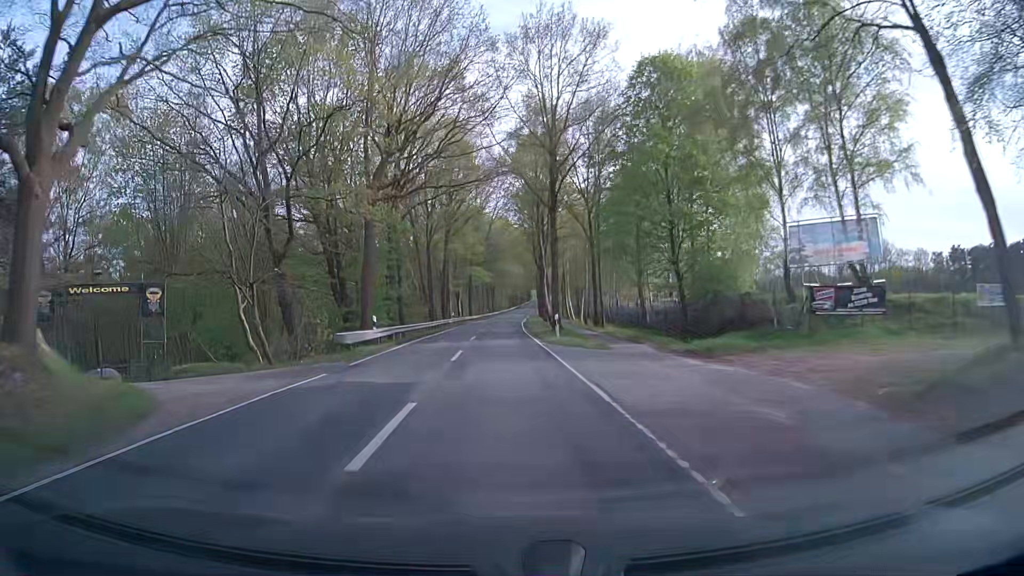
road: secondary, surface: asphalt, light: Day
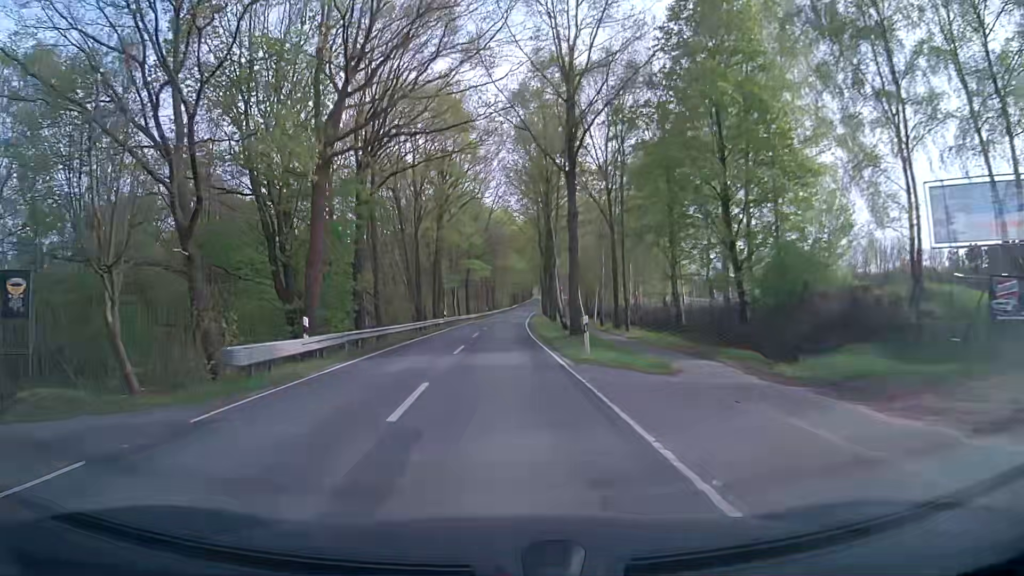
(0.0, +9.7) m; +1°
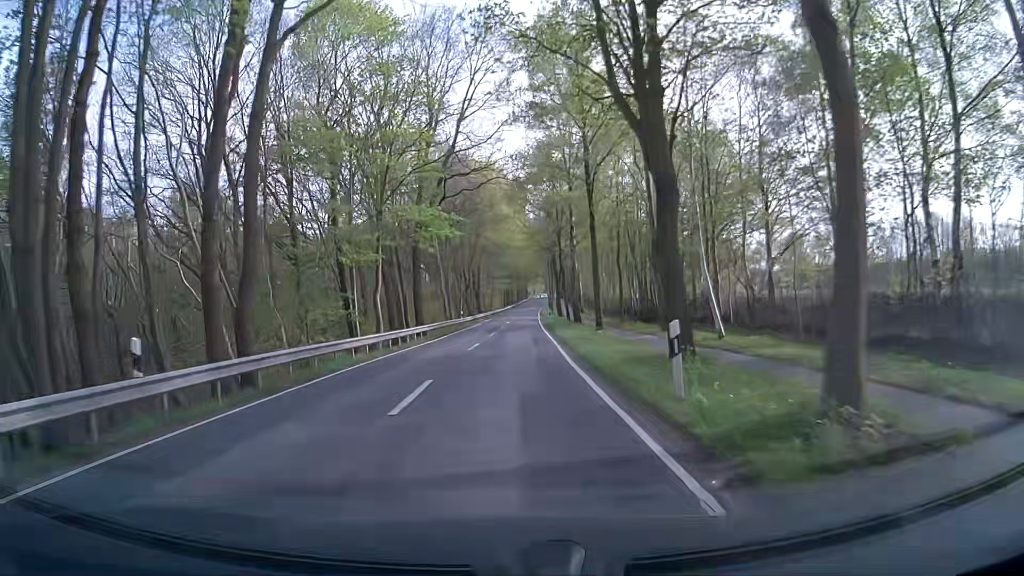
(-0.1, +46.4) m; +1°
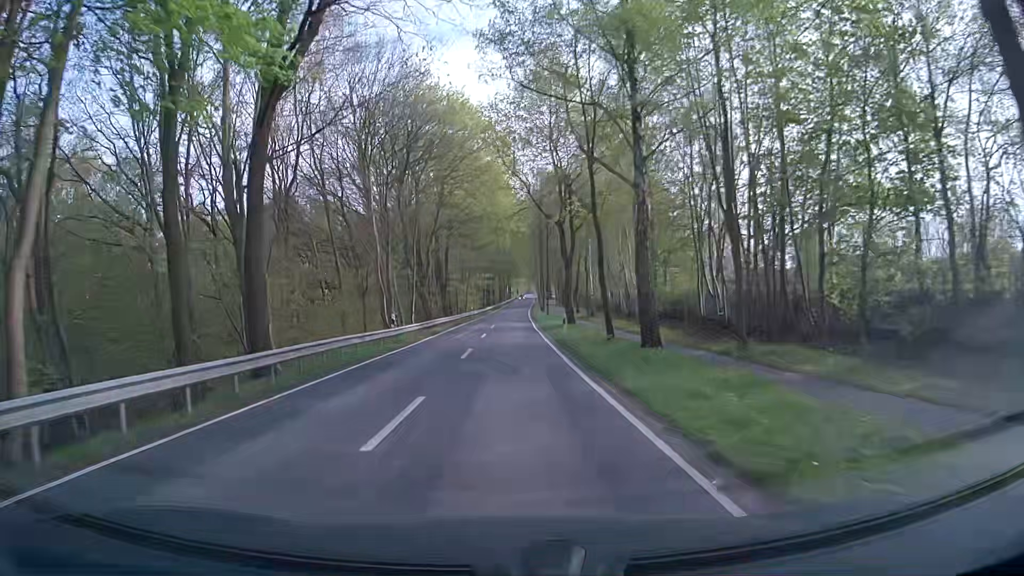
(0.0, +27.4) m; +1°
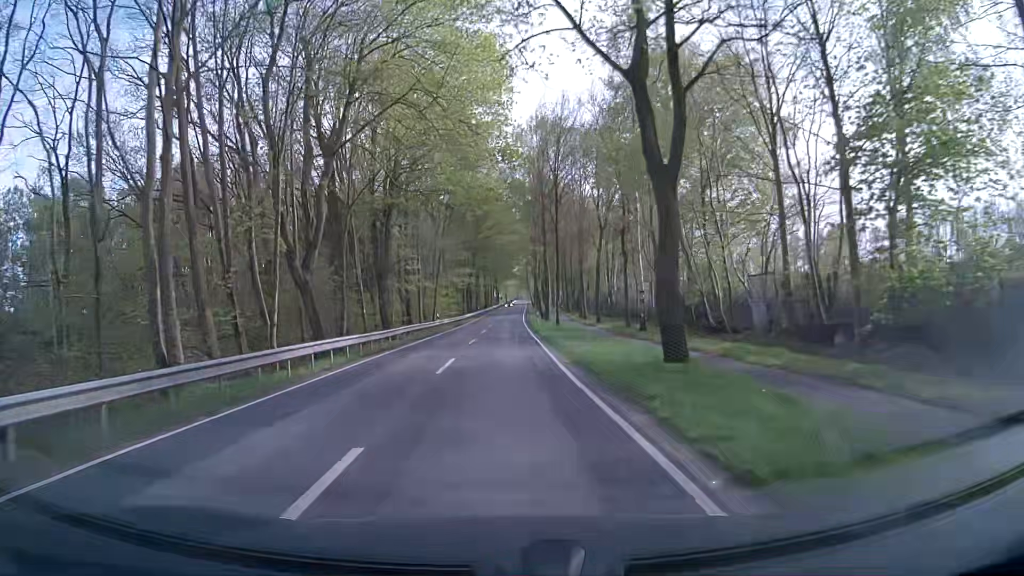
(+0.3, +28.5) m; +1°
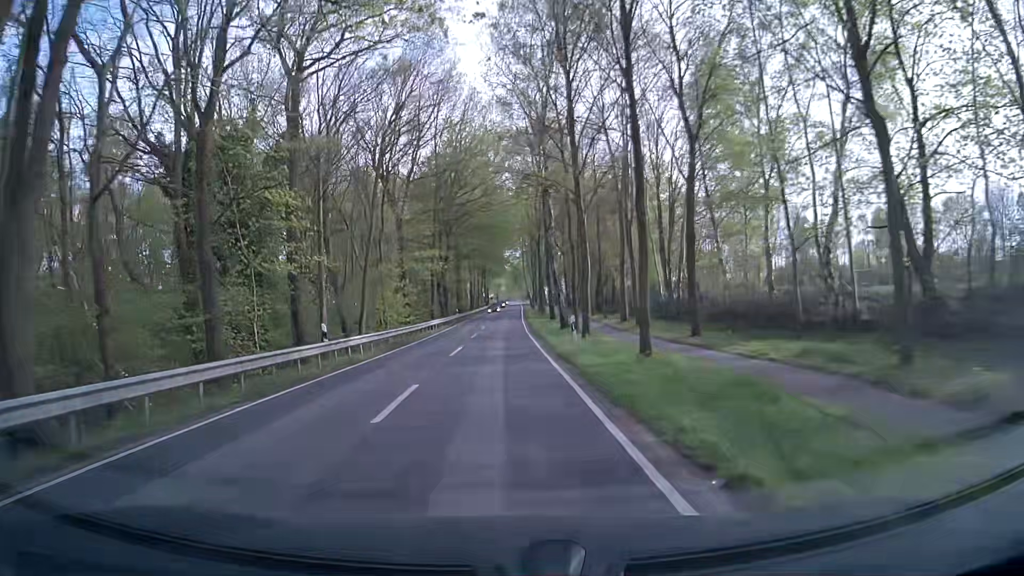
(+0.1, +30.8) m; +1°
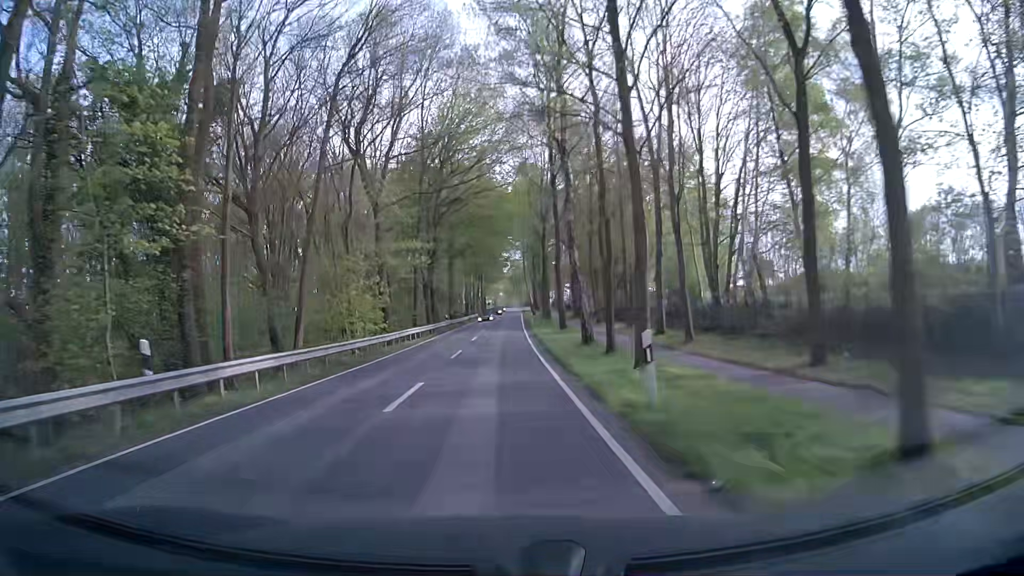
(0.0, +10.8) m; -1°
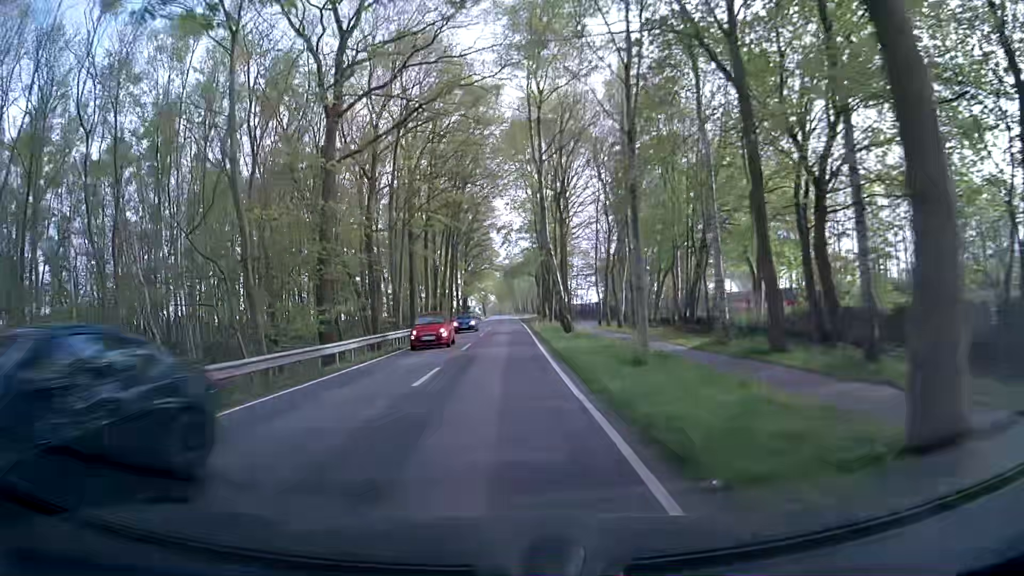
(+0.8, +57.8) m; +1°
(0, +10) (0, +20) (0, +30) (0, +40) (0, +50) (0, +60) (0, +70) (0, +80) (+1, +90) (+1, +100) m
